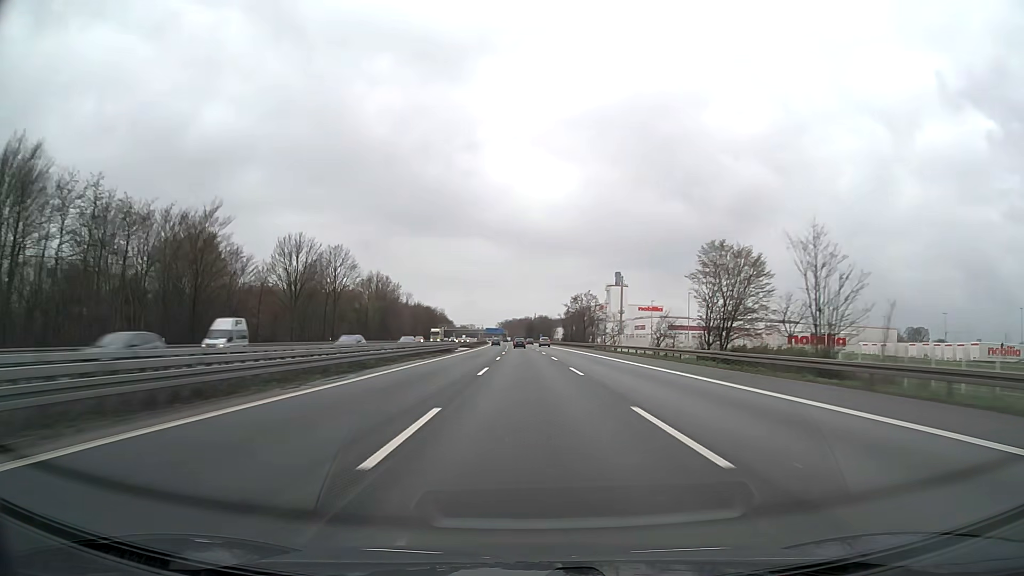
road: motorway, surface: asphalt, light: Day
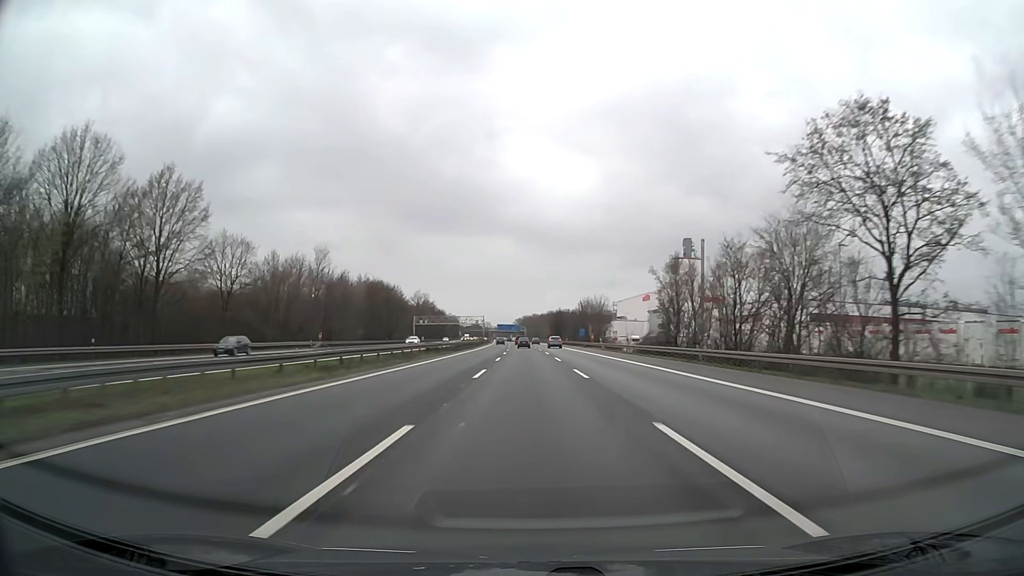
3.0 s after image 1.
(-1.3, +110.3) m; -2°
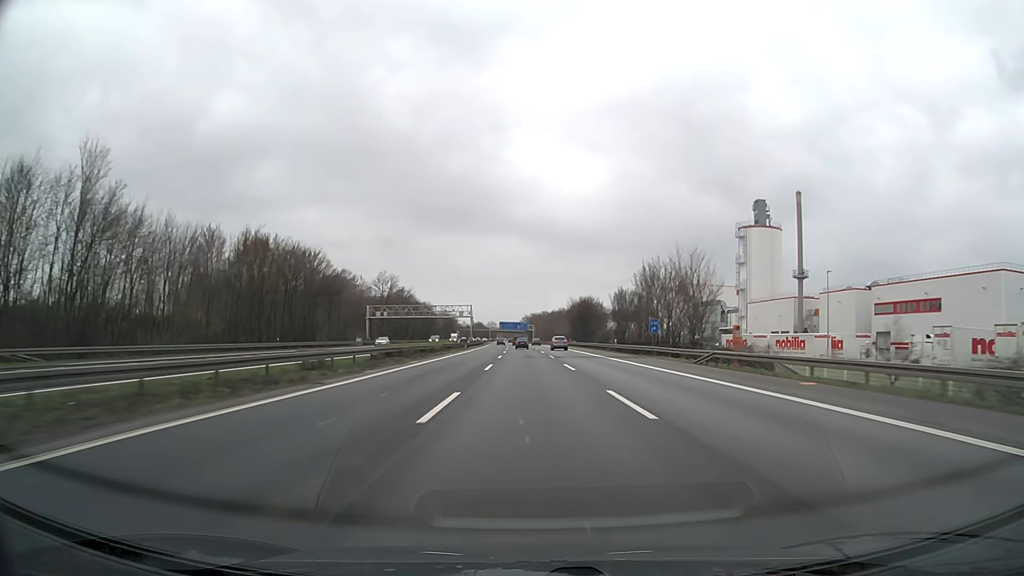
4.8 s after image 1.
(-0.5, +65.5) m; -1°
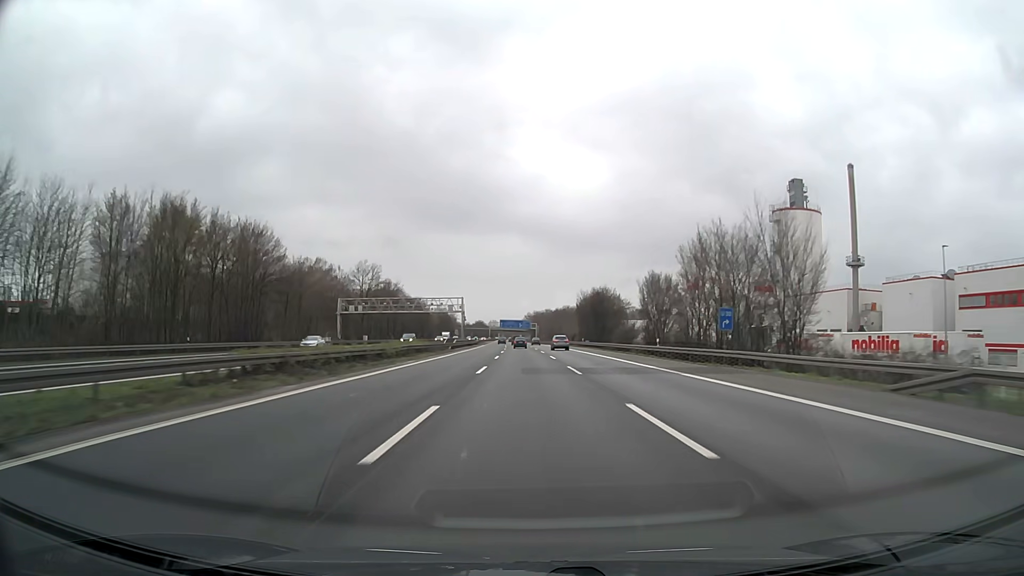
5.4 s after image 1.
(0.0, +21.7) m; 0°
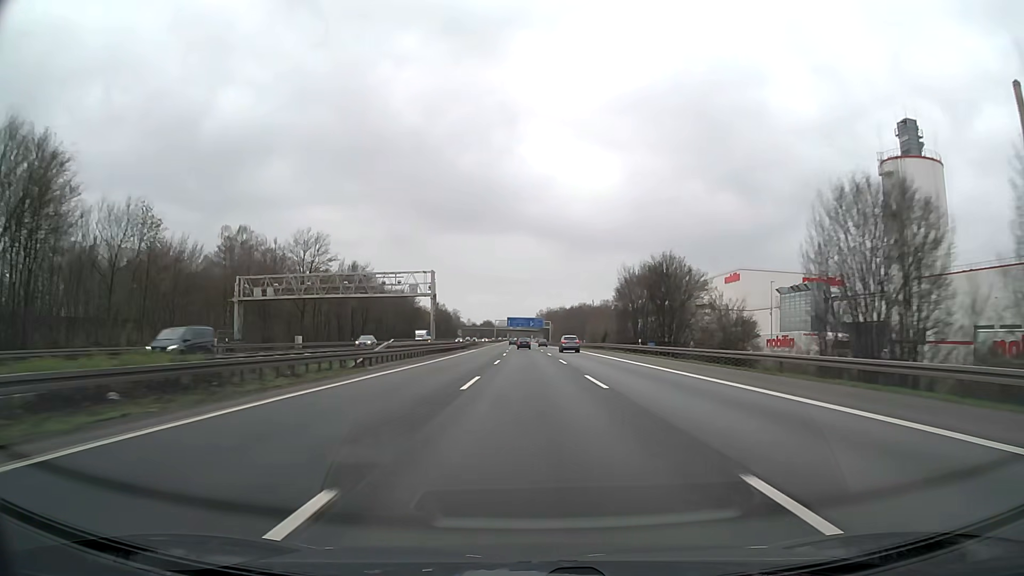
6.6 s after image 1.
(-0.3, +43.3) m; -1°
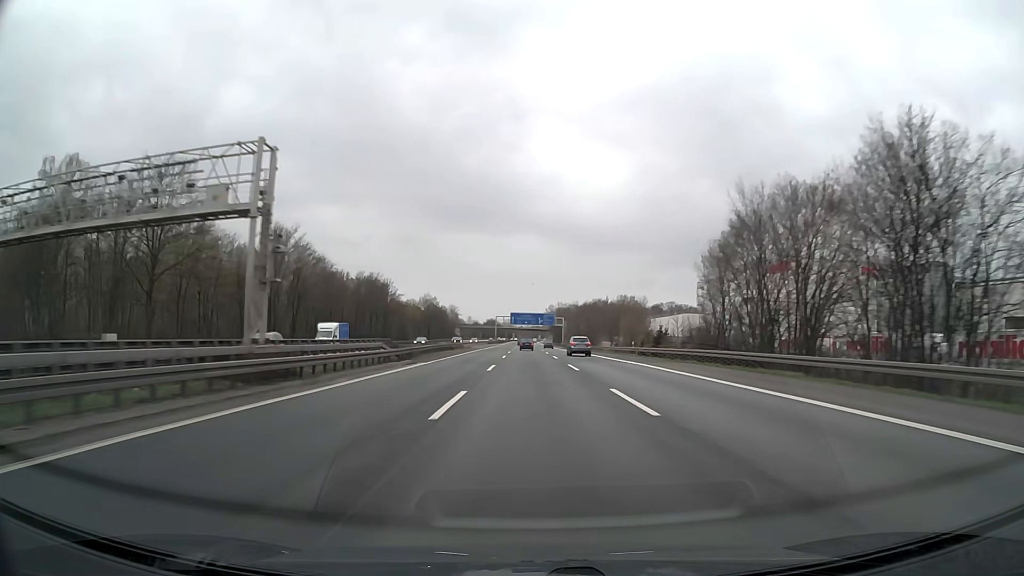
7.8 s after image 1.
(-0.2, +43.0) m; -1°
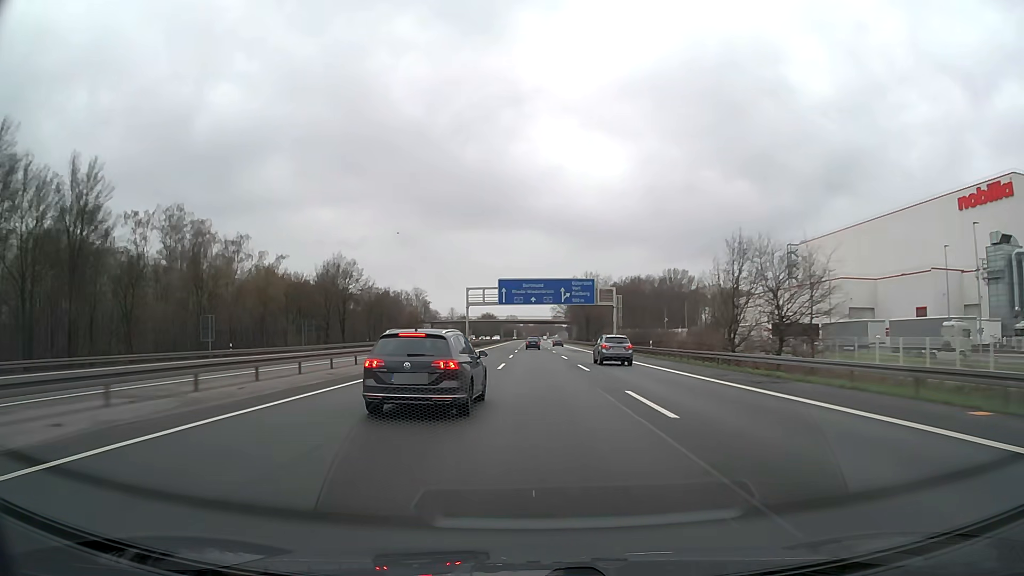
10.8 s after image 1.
(-0.6, +106.2) m; 0°
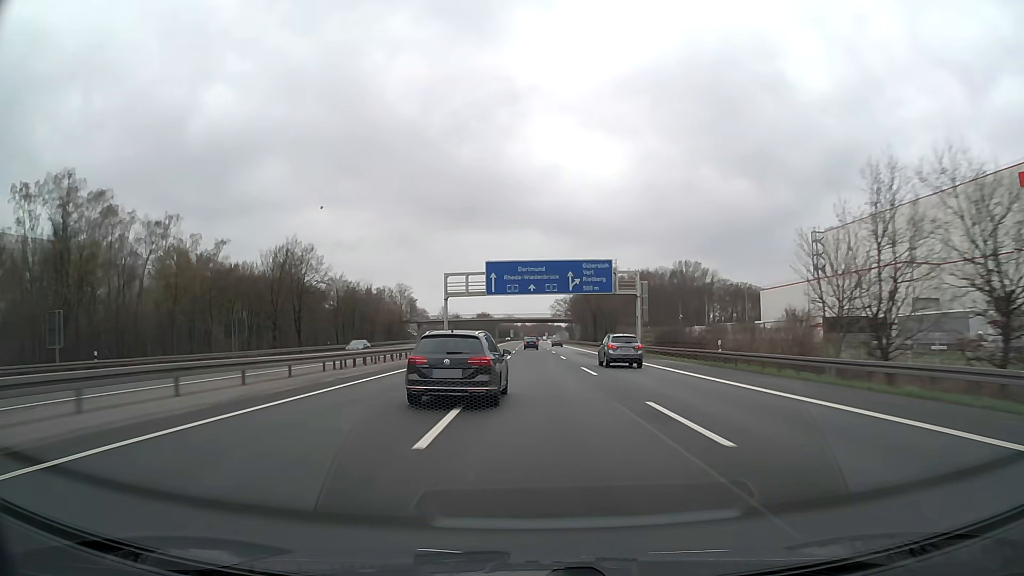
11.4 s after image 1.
(0.0, +21.0) m; 0°
(0, +10) (0, +20) (0, +30) (0, +40) (0, +50) (0, +60) (0, +70) (0, +80) (0, +90) (0, +100) m
